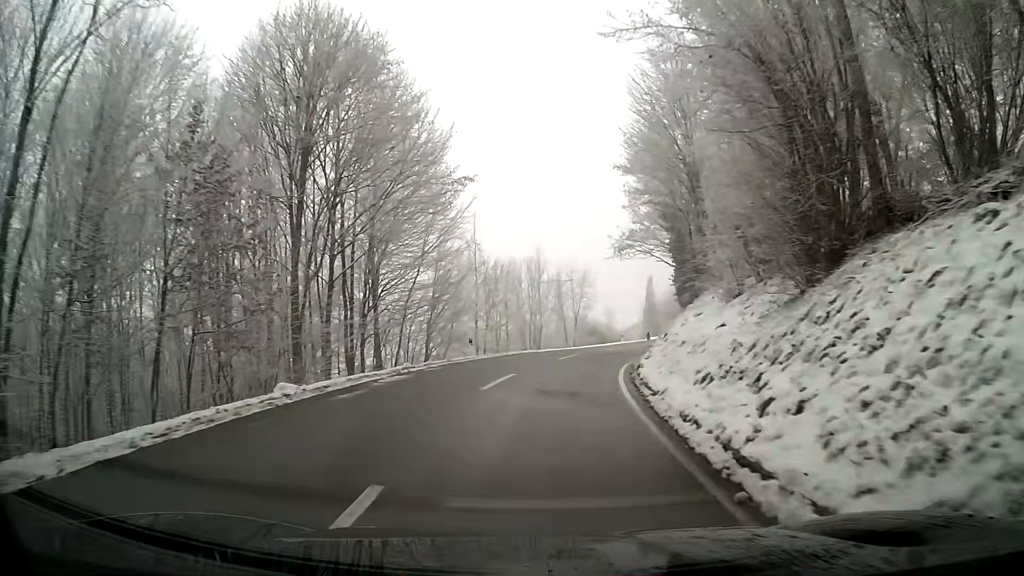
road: tertiary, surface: asphalt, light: Day
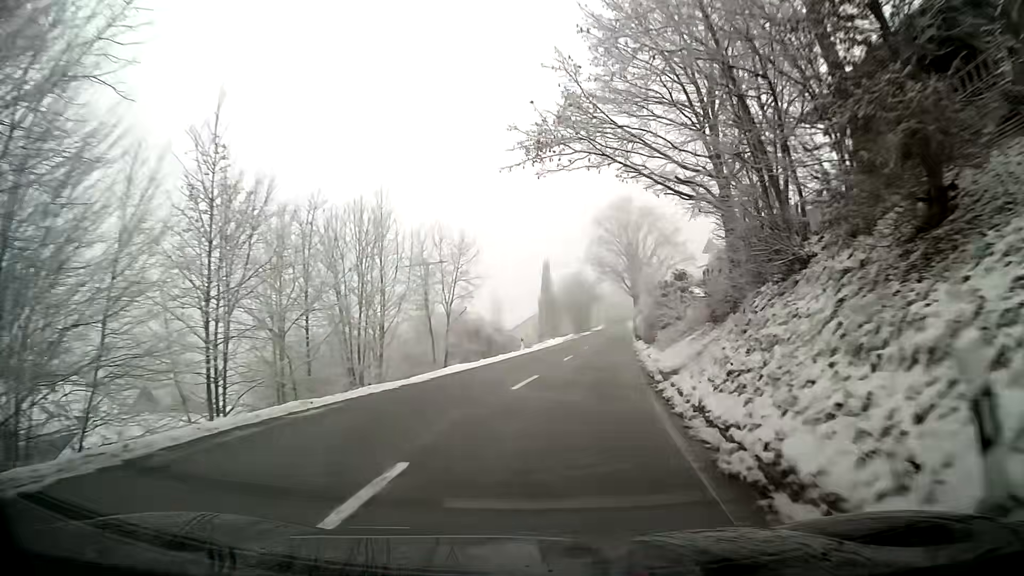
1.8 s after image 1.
(+2.1, +23.3) m; +10°
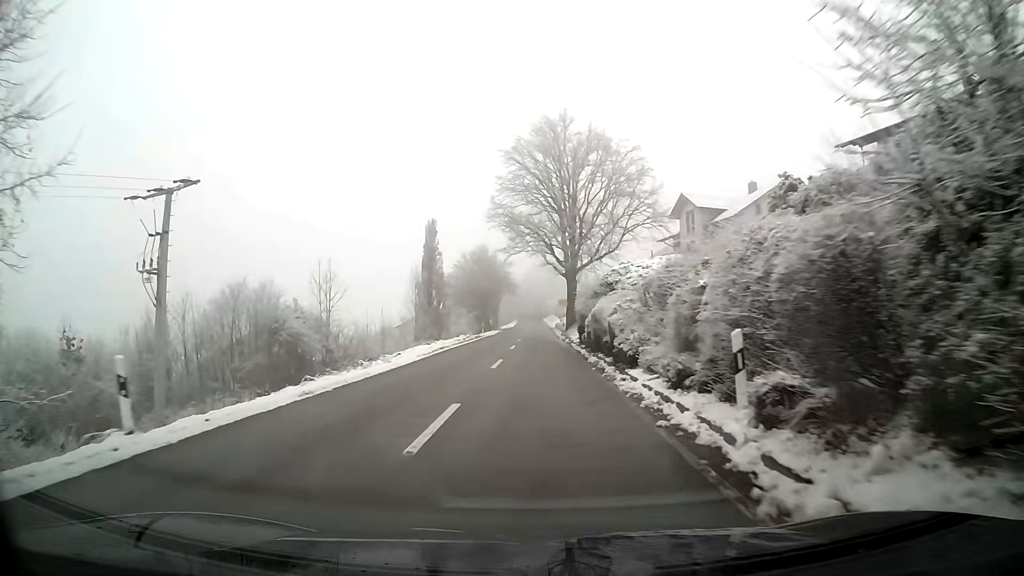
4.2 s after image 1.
(+2.5, +32.2) m; +6°
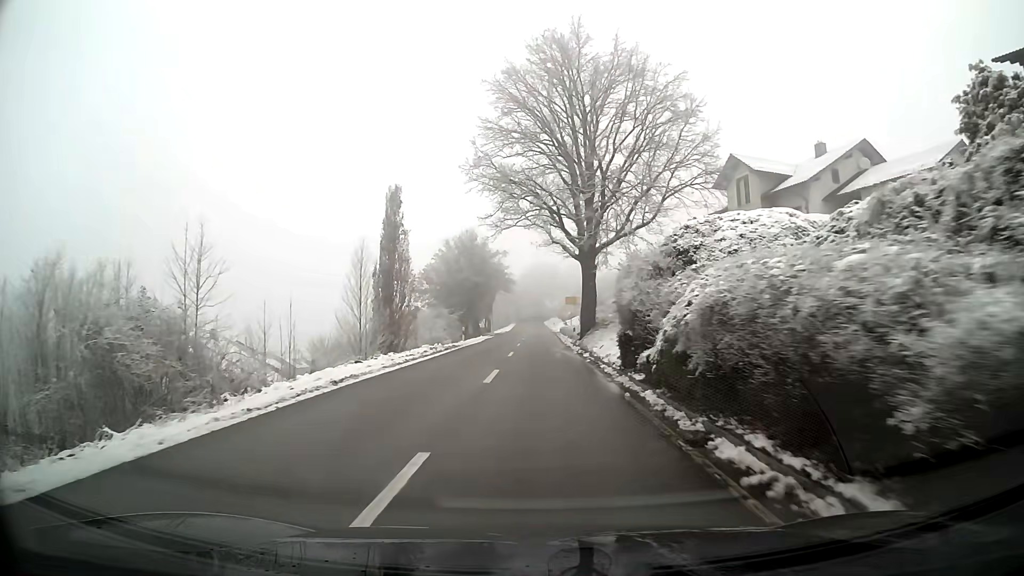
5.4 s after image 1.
(0.0, +16.2) m; 0°
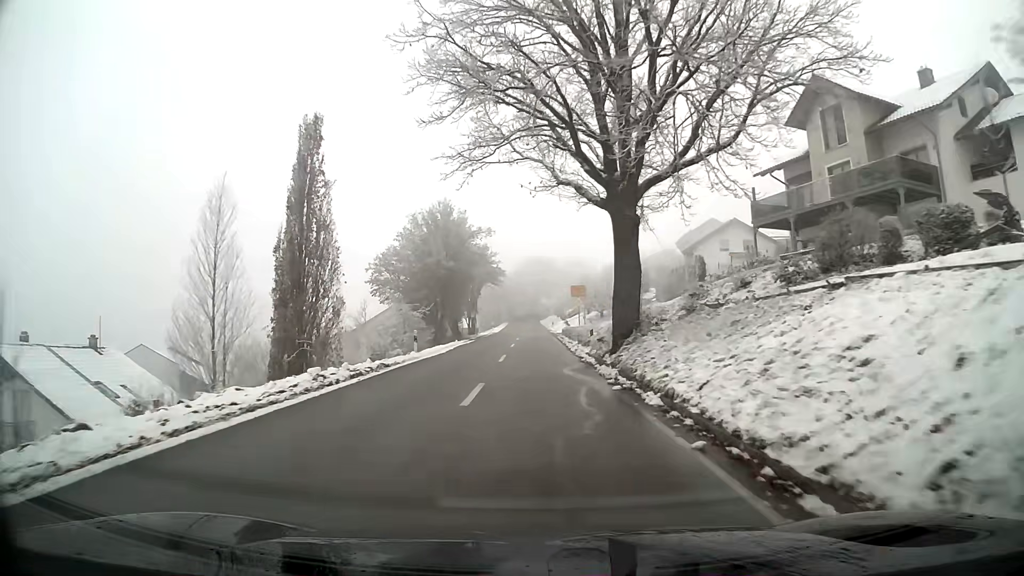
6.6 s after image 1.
(+0.1, +16.0) m; 0°
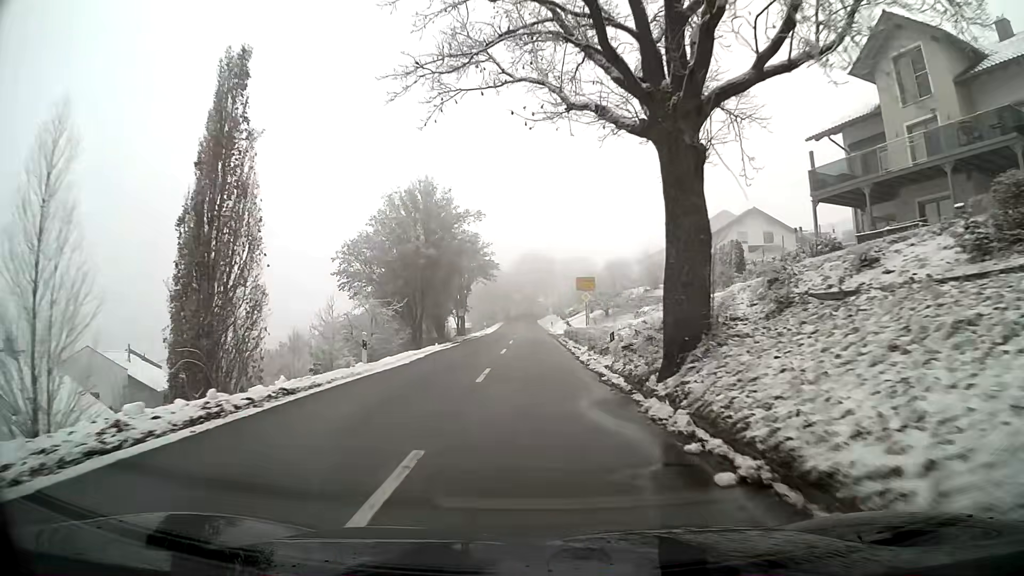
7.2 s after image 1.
(0.0, +7.9) m; 0°
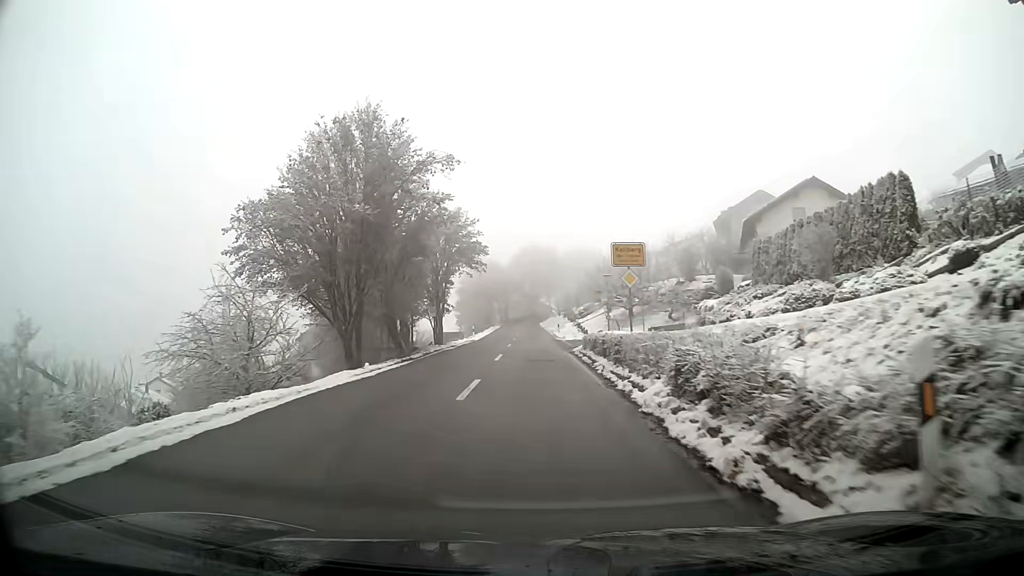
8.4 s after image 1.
(-0.1, +15.7) m; 0°
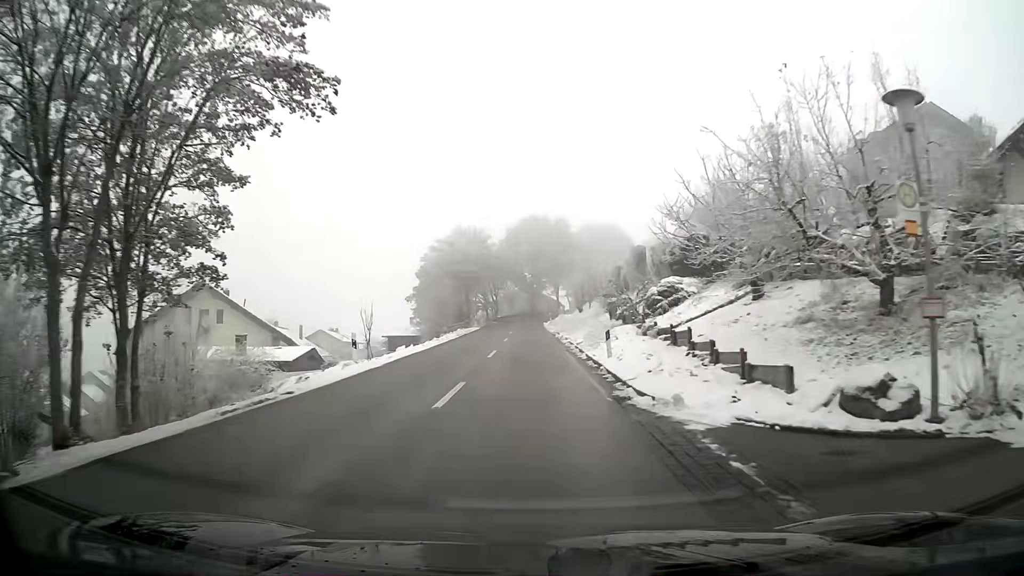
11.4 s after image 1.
(0.0, +38.0) m; 0°
(0, +10) (0, +20) (0, +30) (0, +40) (0, +50) (0, +60) (0, +70) (+2, +80) (+6, +89) (+13, +96) m
